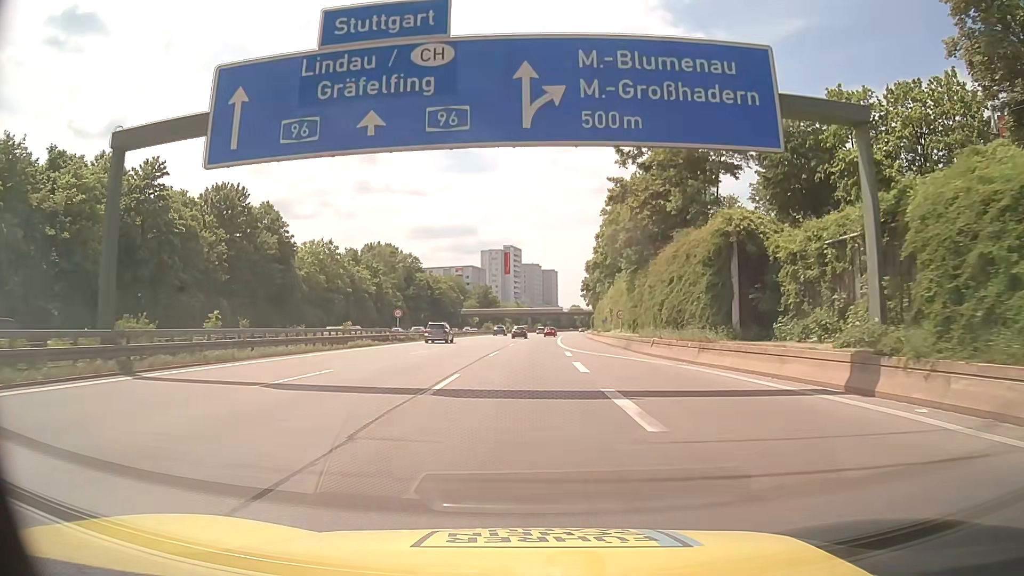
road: motorway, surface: asphalt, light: Day
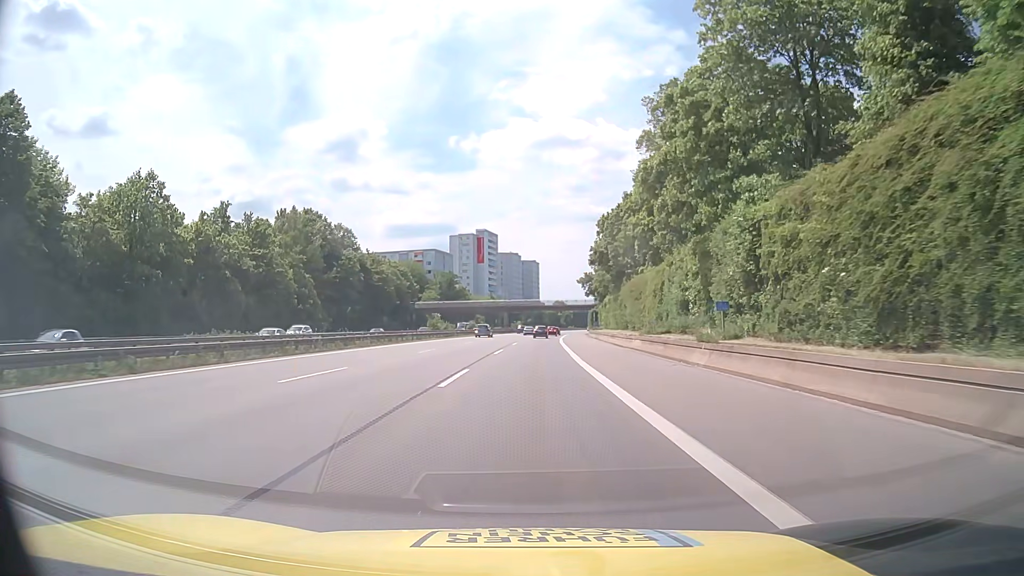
(+0.6, +52.2) m; +2°
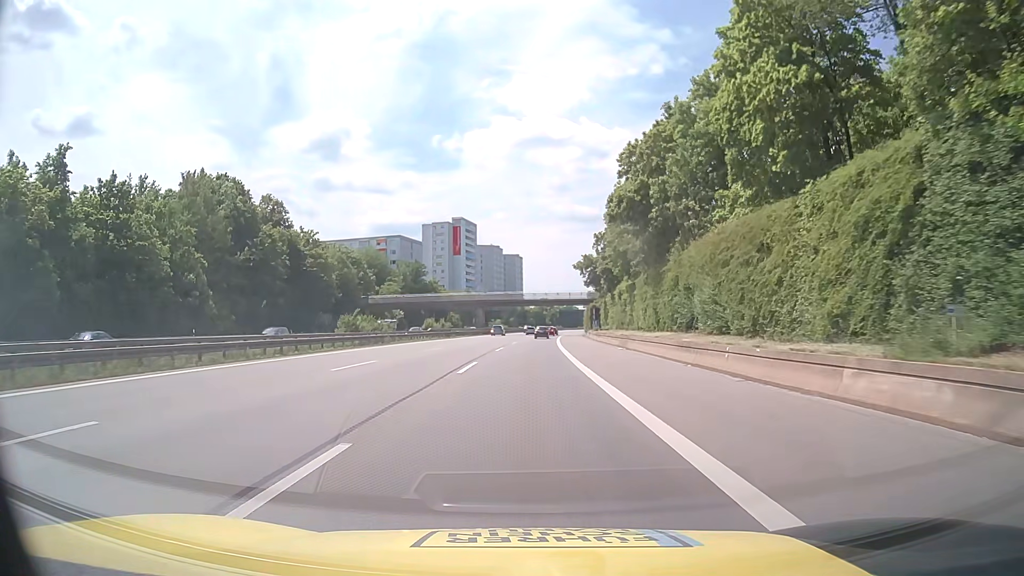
(+0.4, +31.4) m; +1°
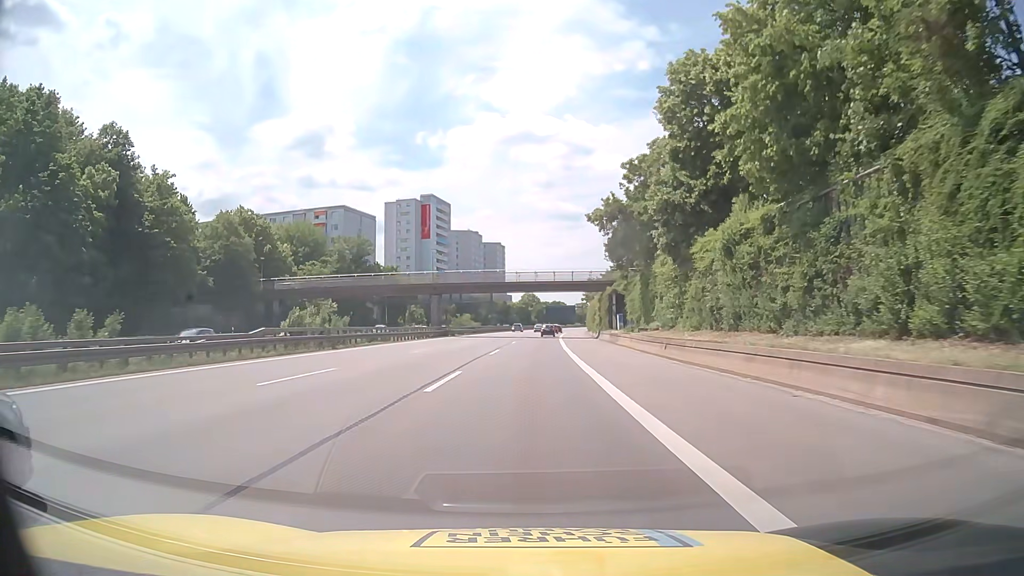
(+0.6, +41.8) m; +2°
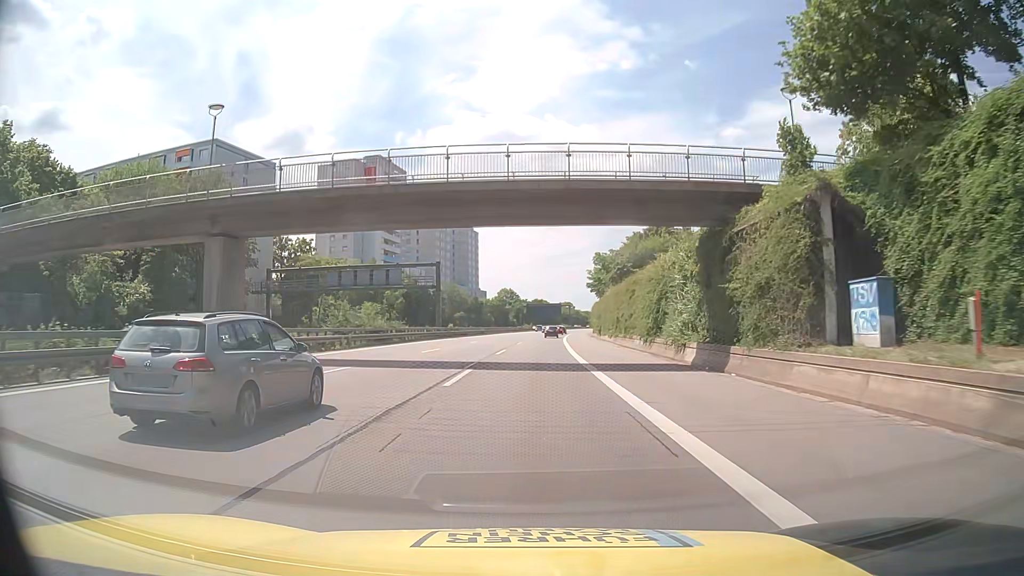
(+0.6, +52.3) m; +1°
